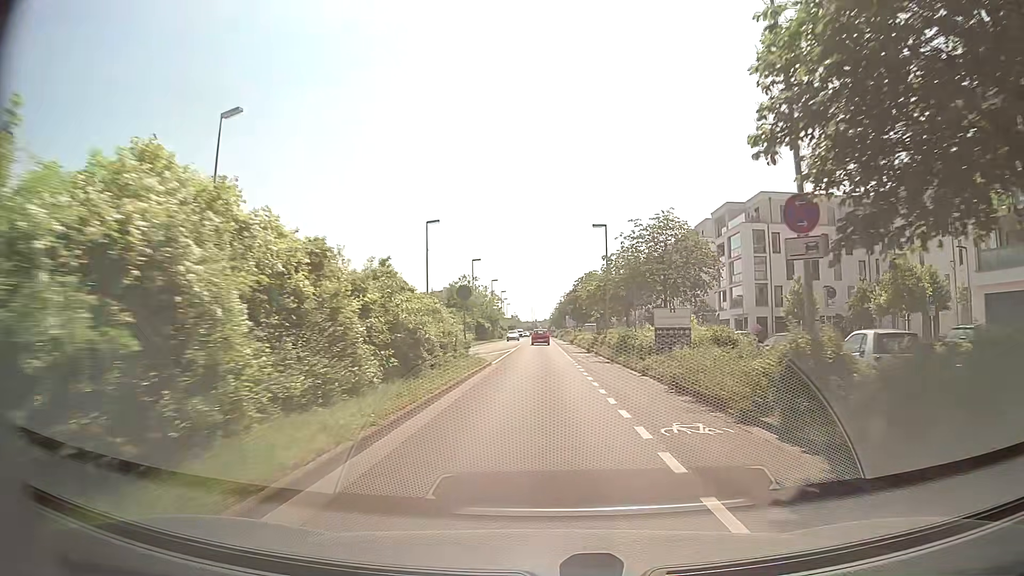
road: secondary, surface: asphalt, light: Day
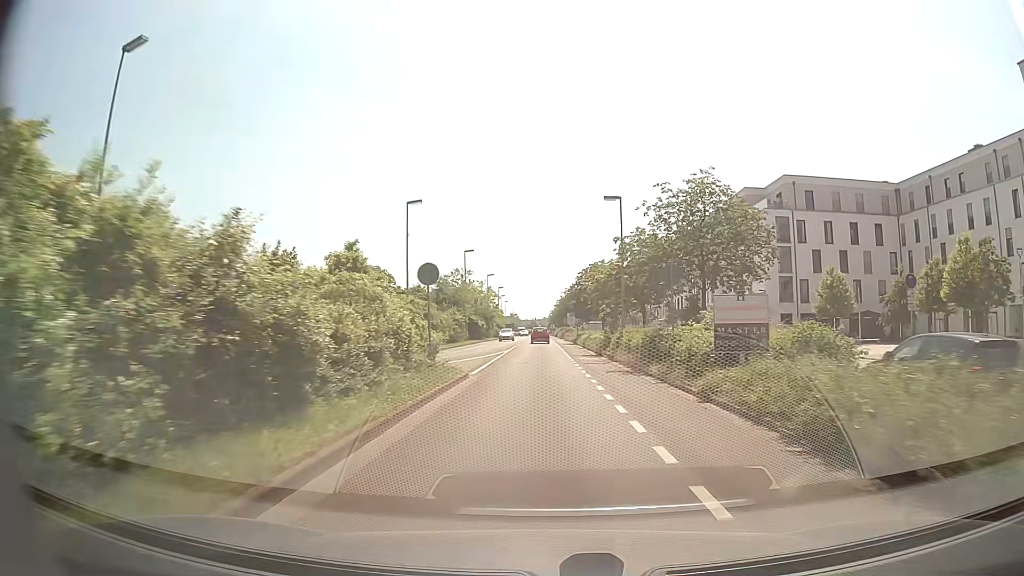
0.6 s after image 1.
(0.0, +7.8) m; 0°
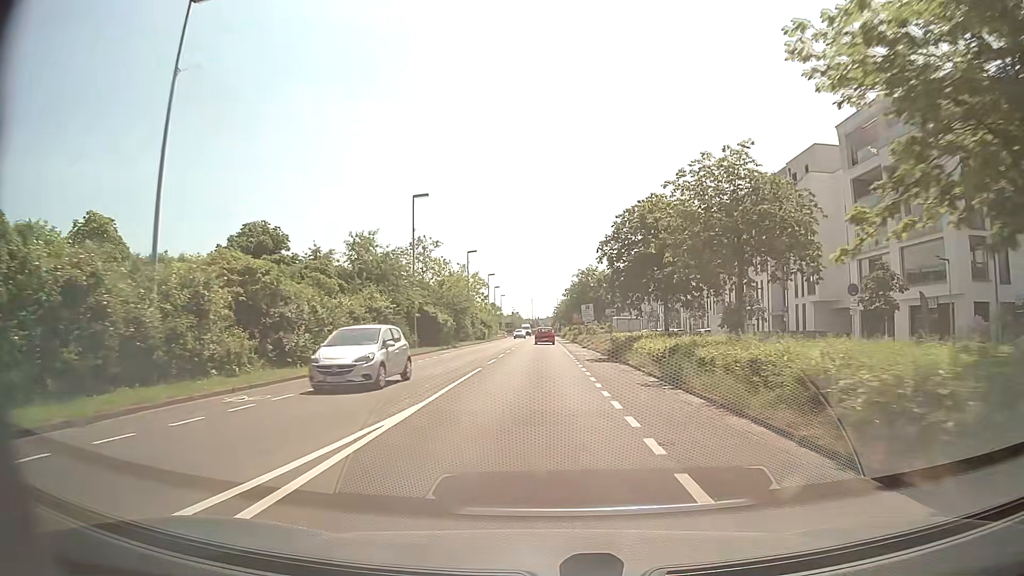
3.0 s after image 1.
(0.0, +31.8) m; 0°
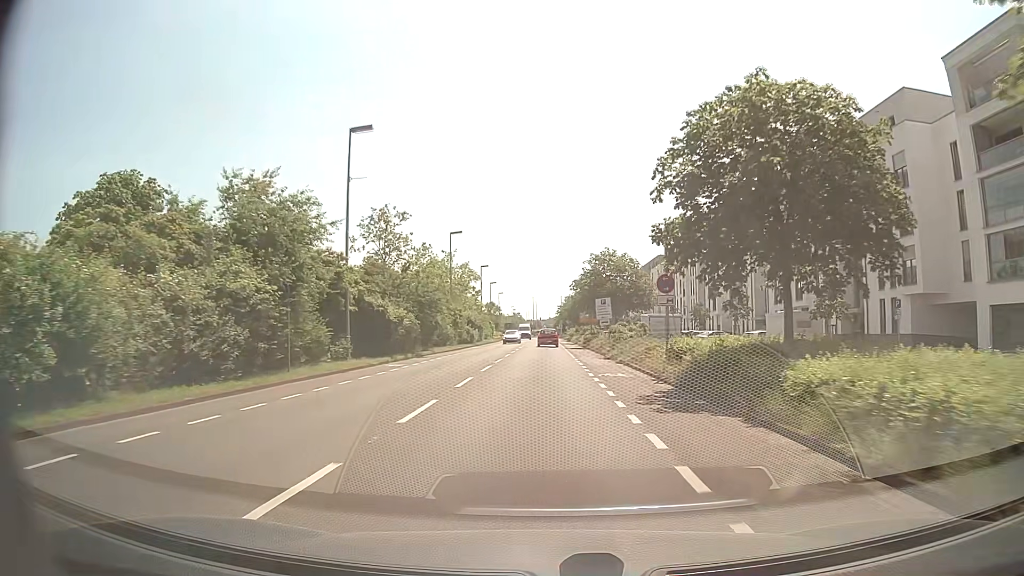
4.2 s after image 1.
(0.0, +15.8) m; 0°
